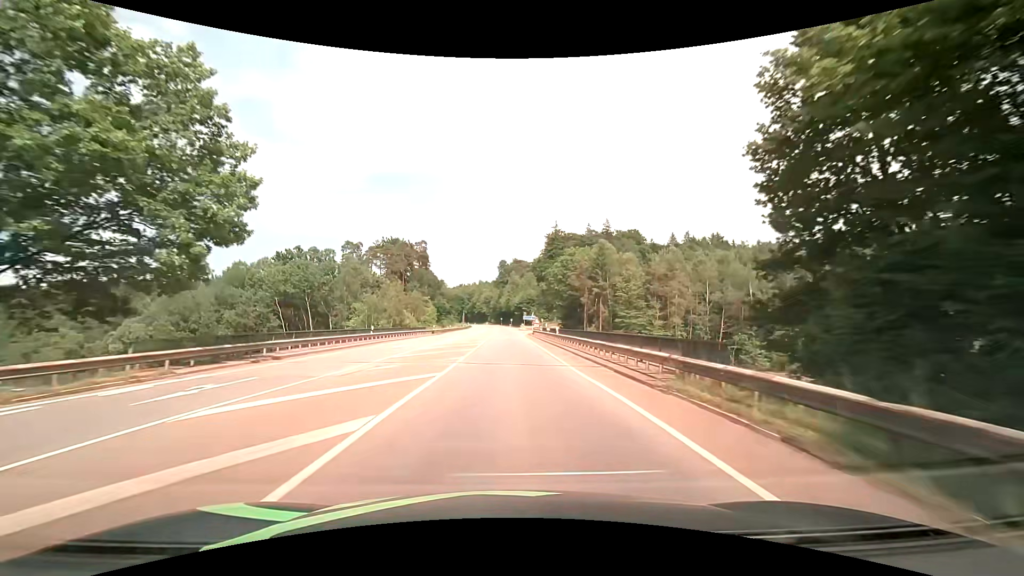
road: secondary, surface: asphalt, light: Day
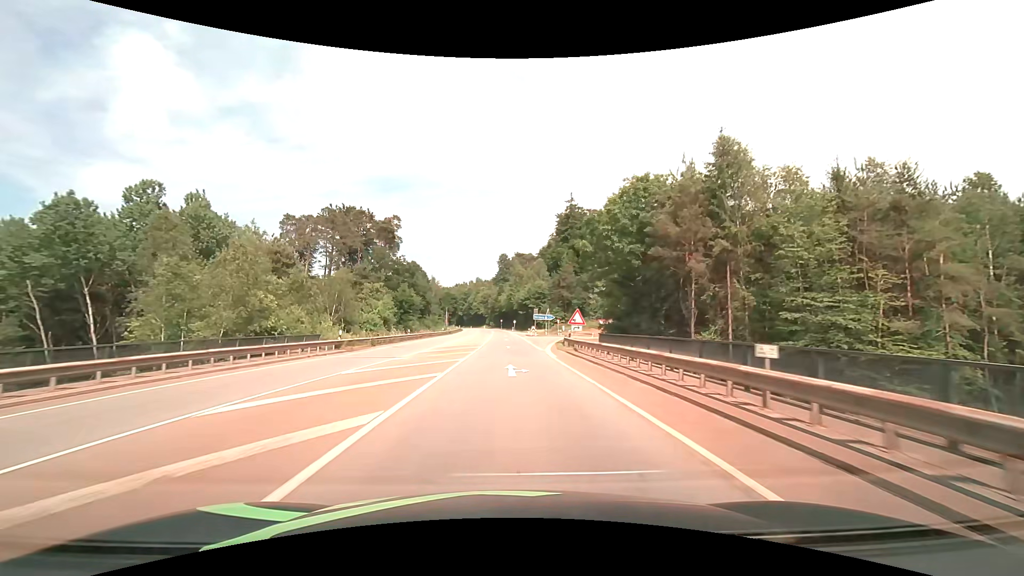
(-0.2, +43.1) m; 0°
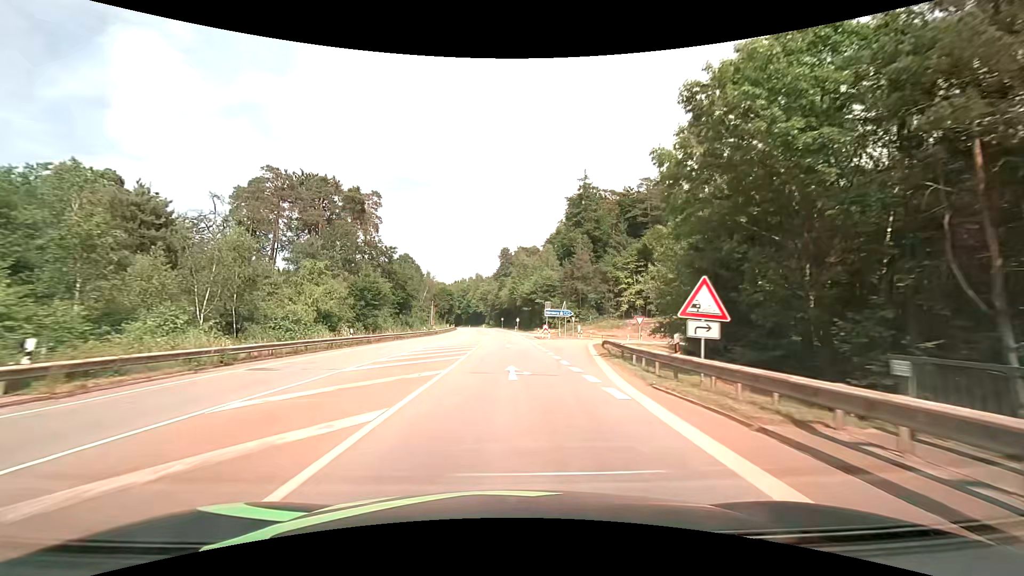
(0.0, +21.5) m; 0°
(0, +10) (0, +20) (0, +30) (0, +40) (0, +50) (0, +60) (-1, +70) (-1, +80) (-1, +90) (-2, +100) m
